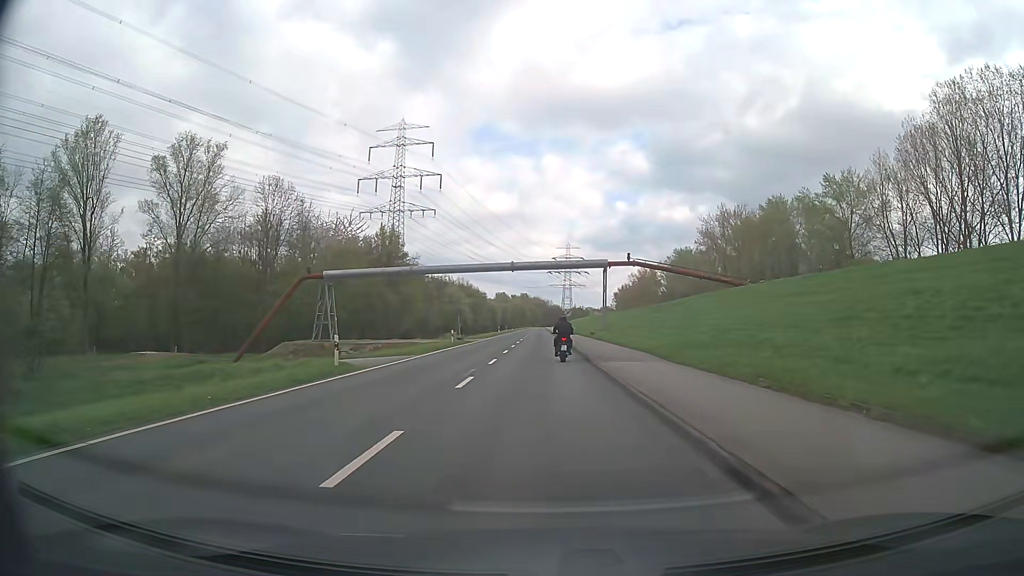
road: secondary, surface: asphalt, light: Day
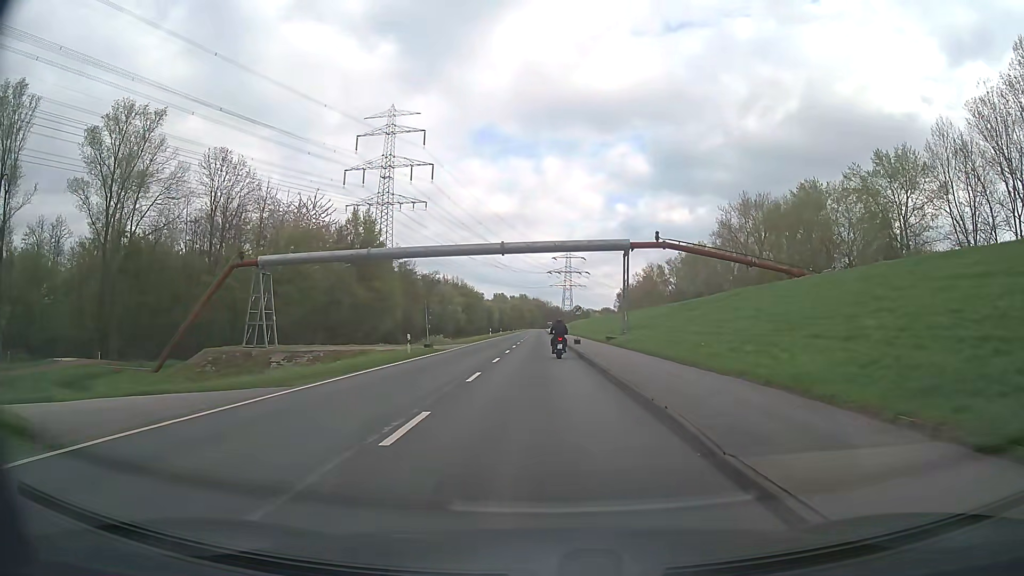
(0.0, +16.1) m; 0°
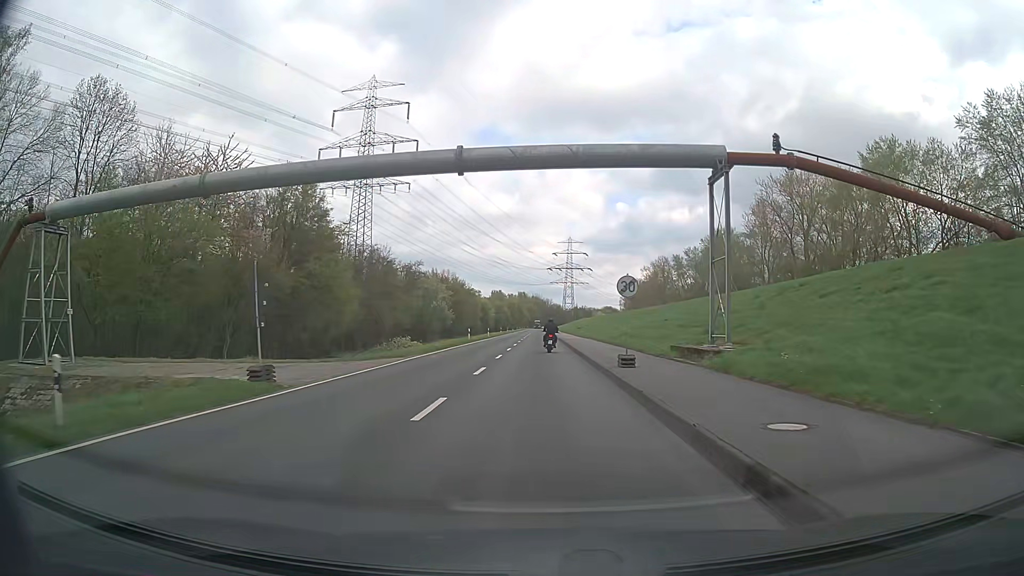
(0.0, +25.4) m; 0°
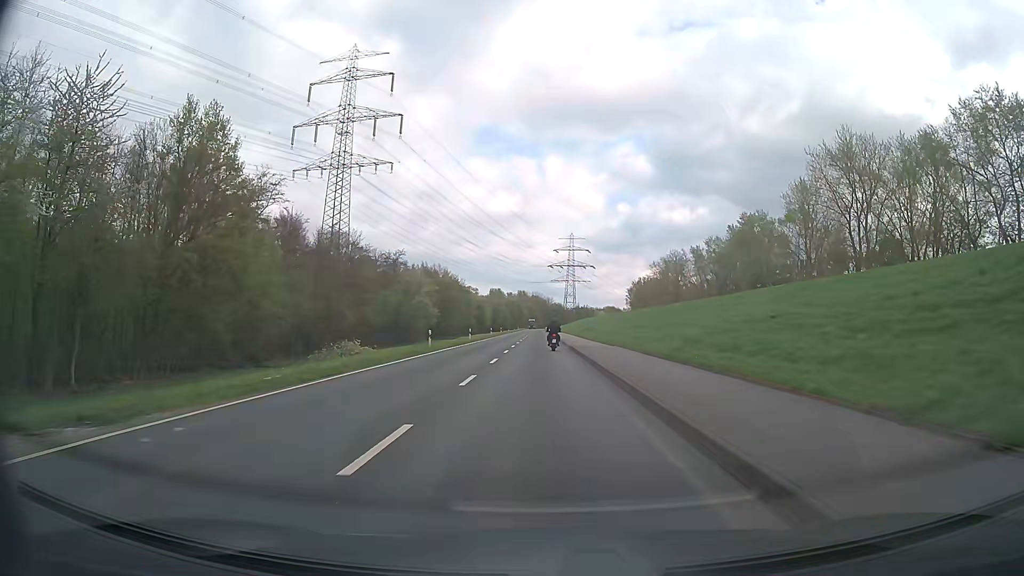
(-0.1, +21.7) m; 0°
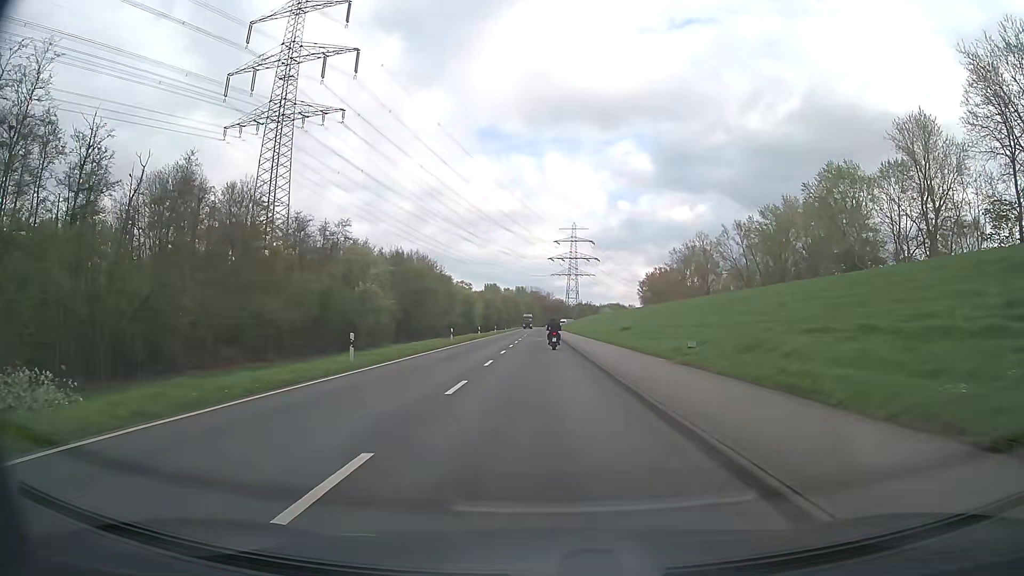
(-0.2, +38.2) m; 0°
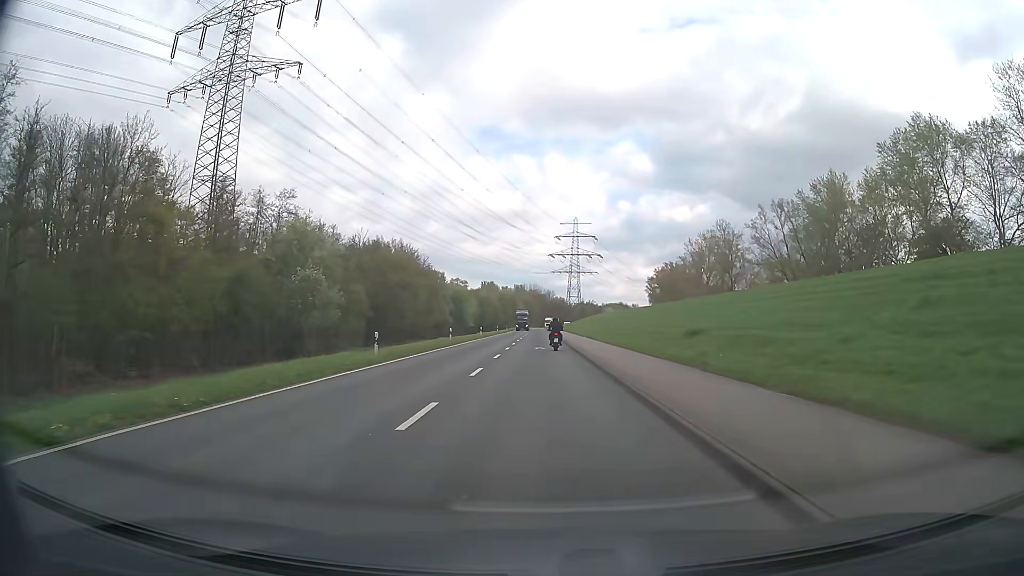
(-0.1, +22.3) m; 0°
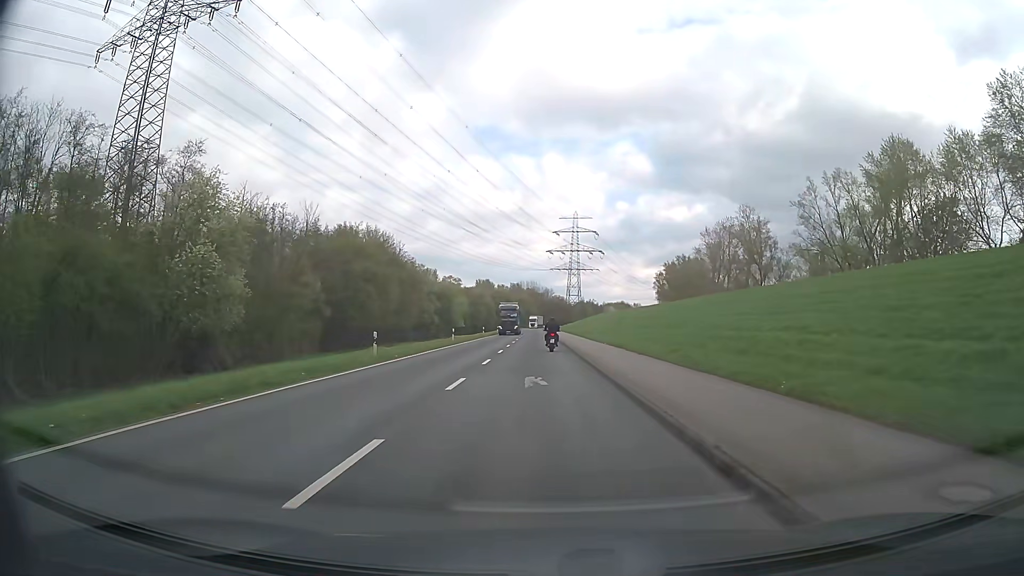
(0.0, +21.5) m; 0°
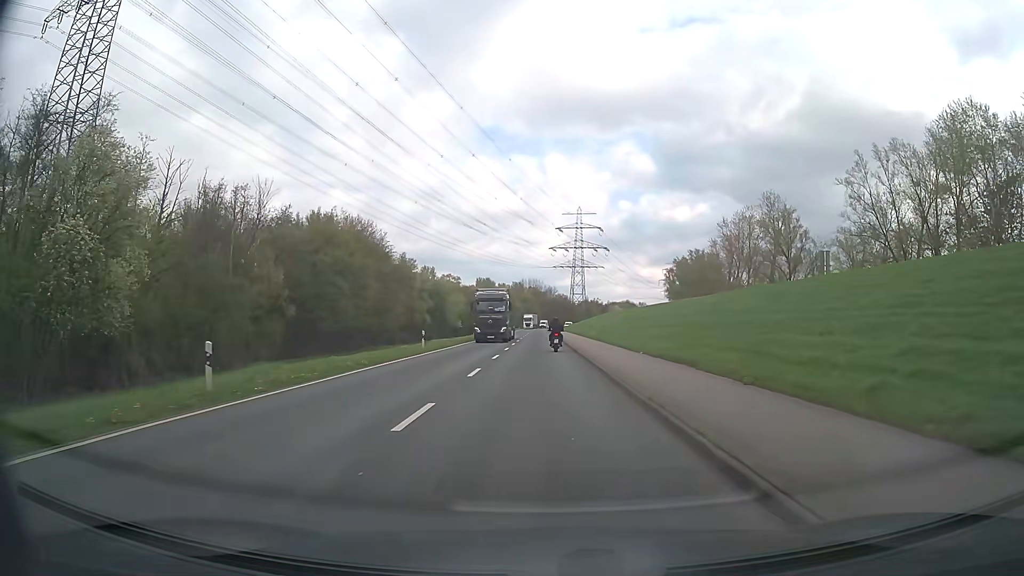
(0.0, +14.2) m; 0°
(0, +10) (0, +20) (0, +30) (0, +40) (0, +50) (0, +60) (0, +70) (0, +80) (0, +90) (0, +100) m
